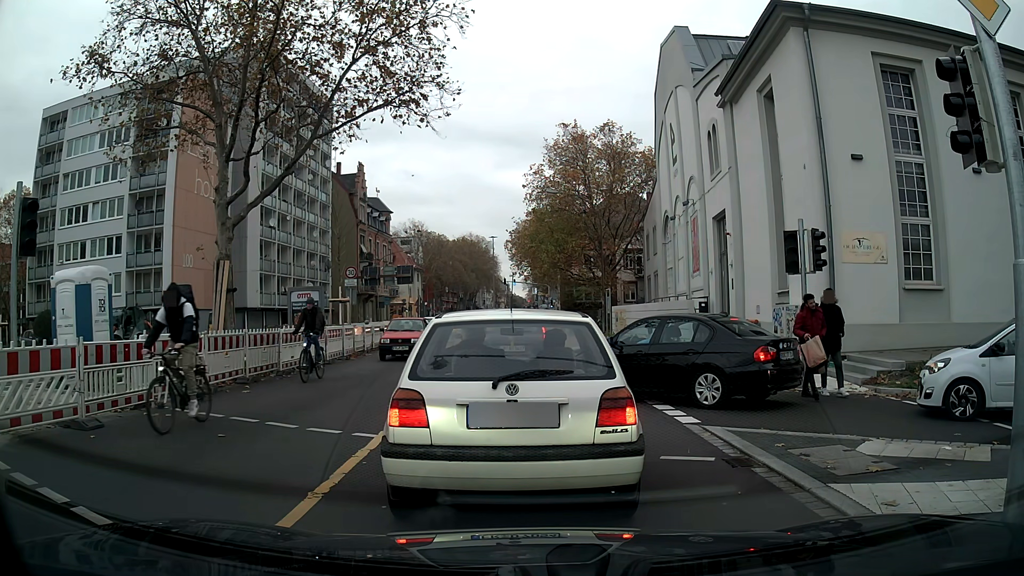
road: secondary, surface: asphalt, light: Day
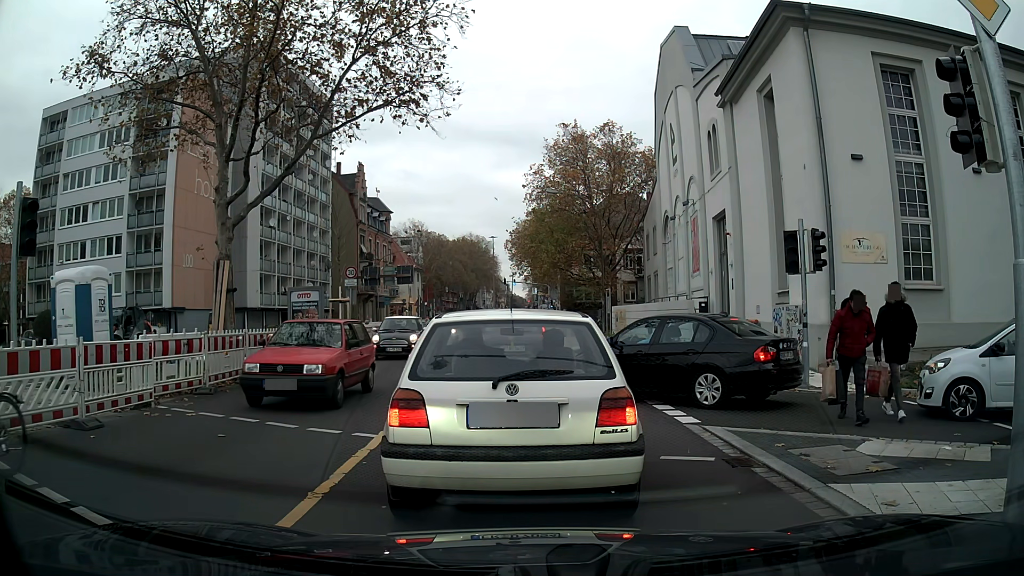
(0.0, 0.0) m; 0°
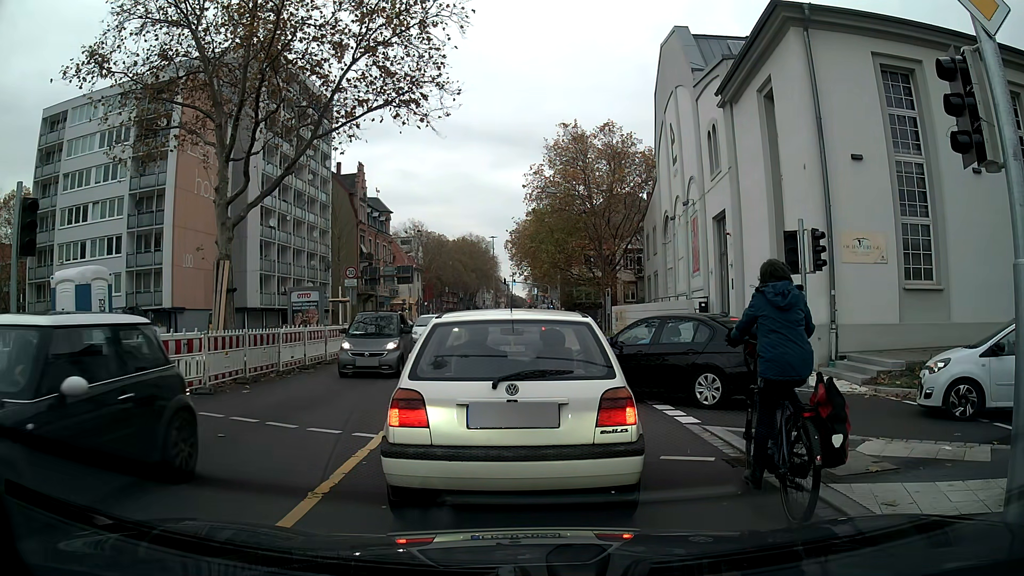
(0.0, 0.0) m; 0°
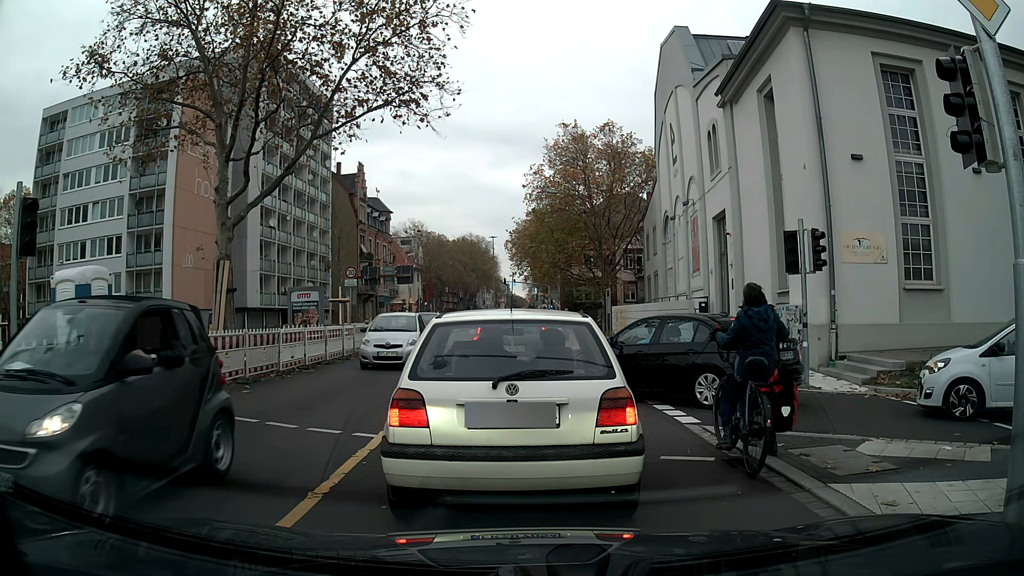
(0.0, 0.0) m; 0°
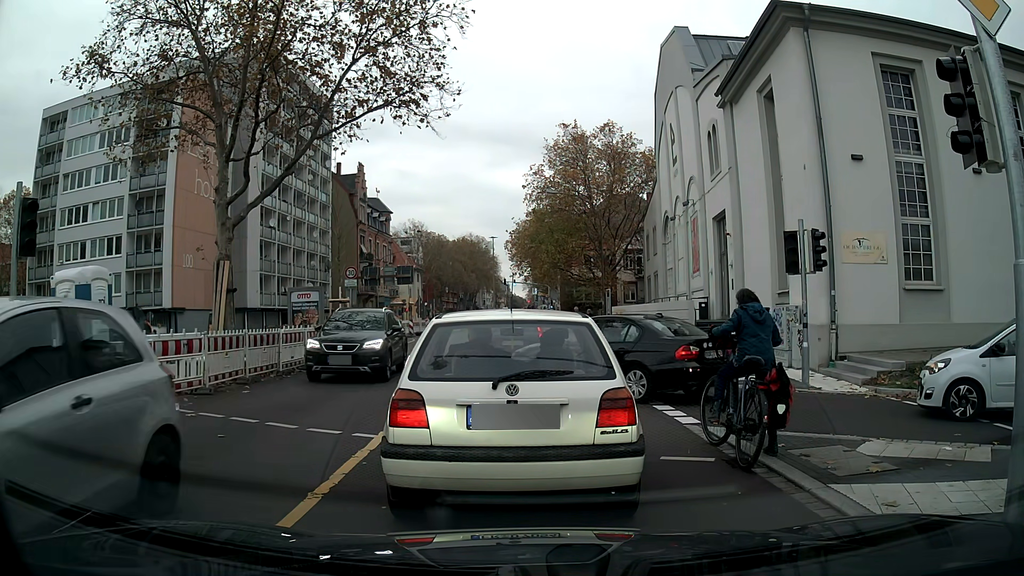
(0.0, 0.0) m; 0°
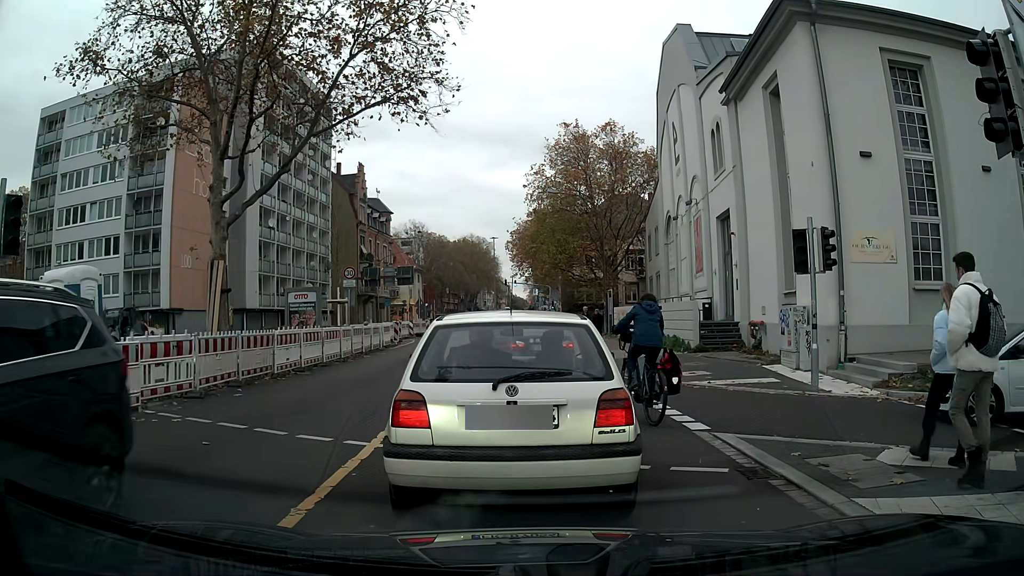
(0.0, +0.4) m; 0°
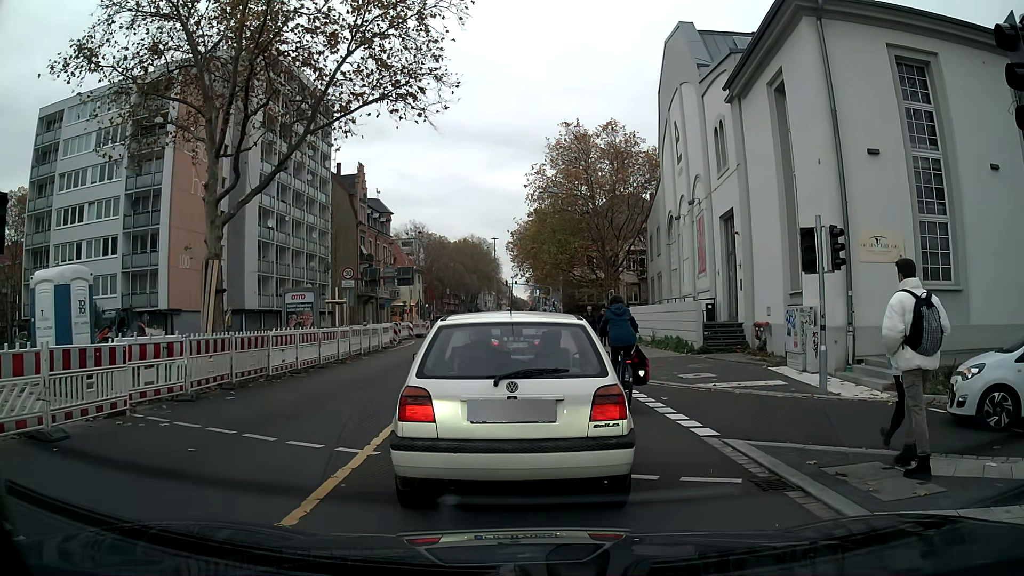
(0.0, +0.4) m; 0°
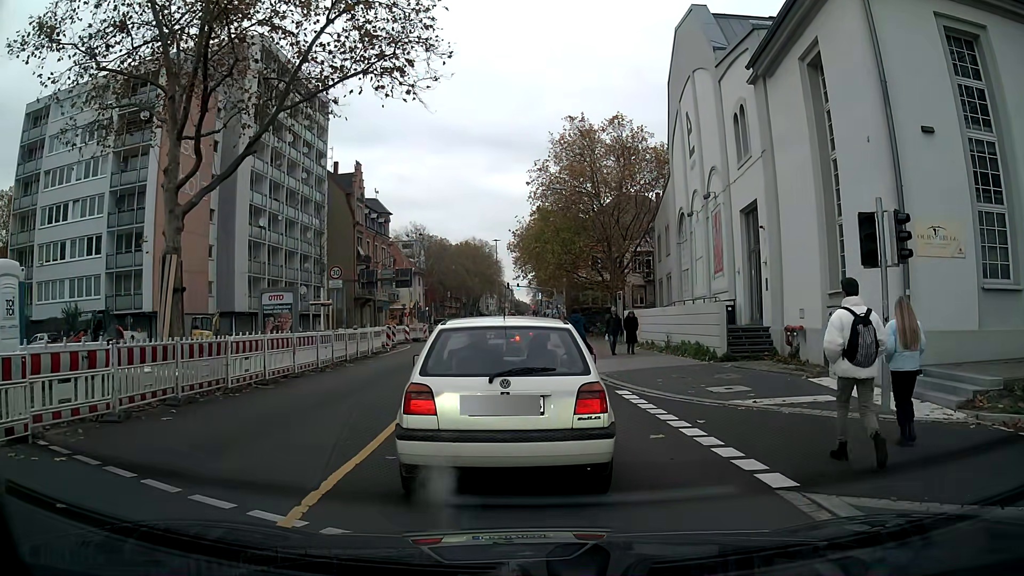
(-0.1, +2.5) m; -2°
(0, +10) (0, +20) (0, +30) (0, +40) (0, +50) (+1, +60) (+1, +70) (+2, +80) (+2, +90) (+2, +100) m
